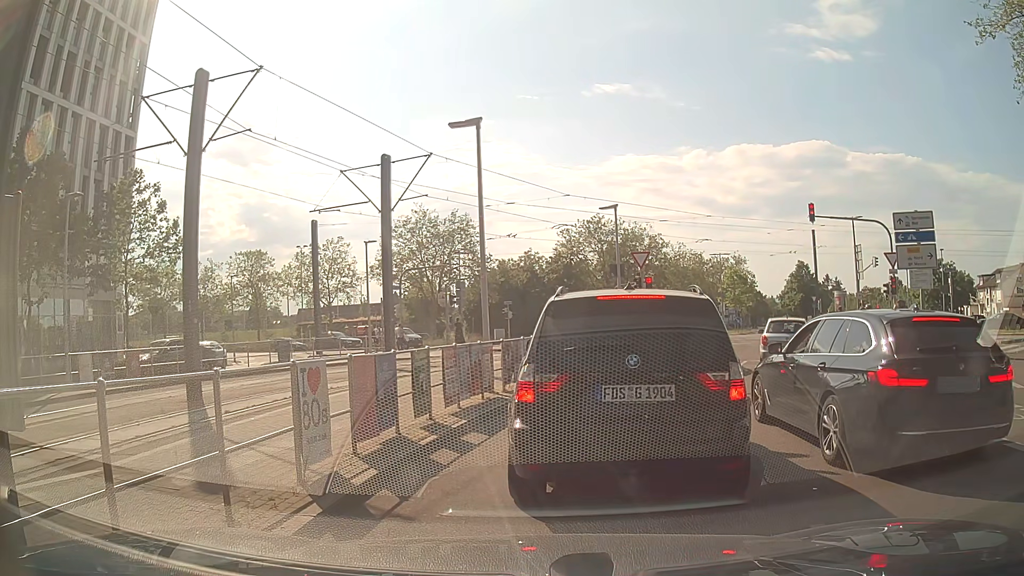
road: secondary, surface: asphalt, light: Day
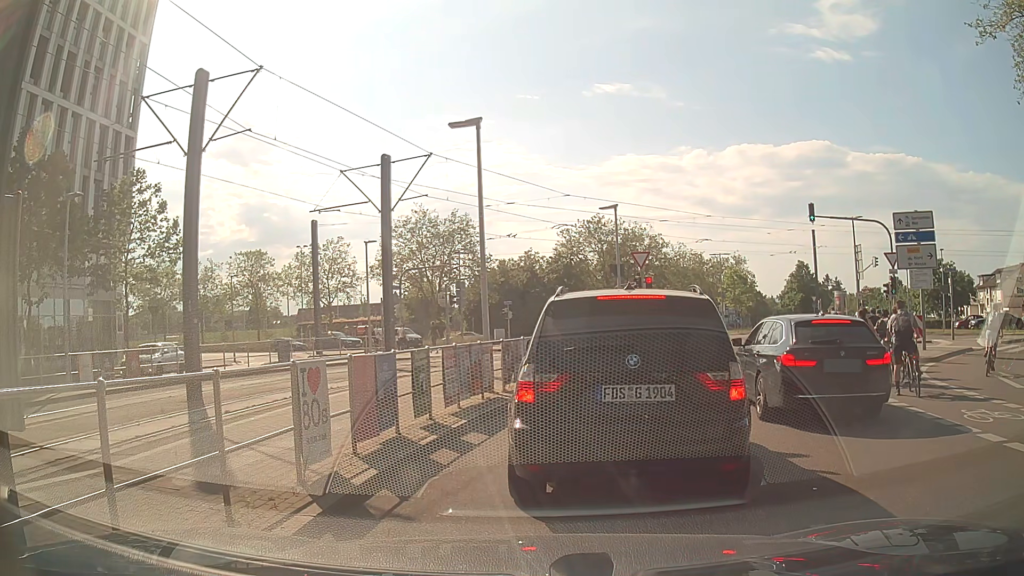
(0.0, 0.0) m; 0°
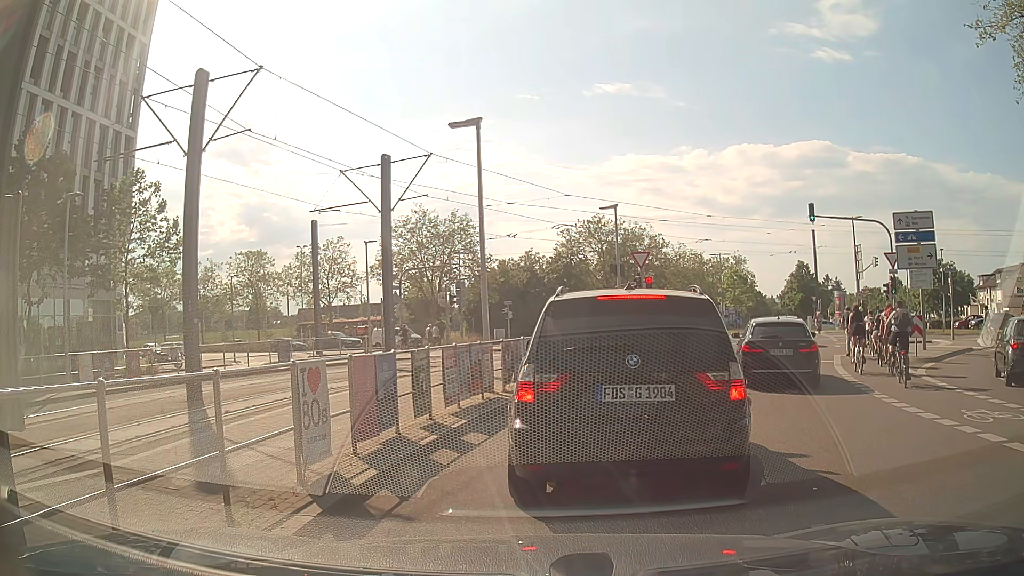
(0.0, 0.0) m; 0°
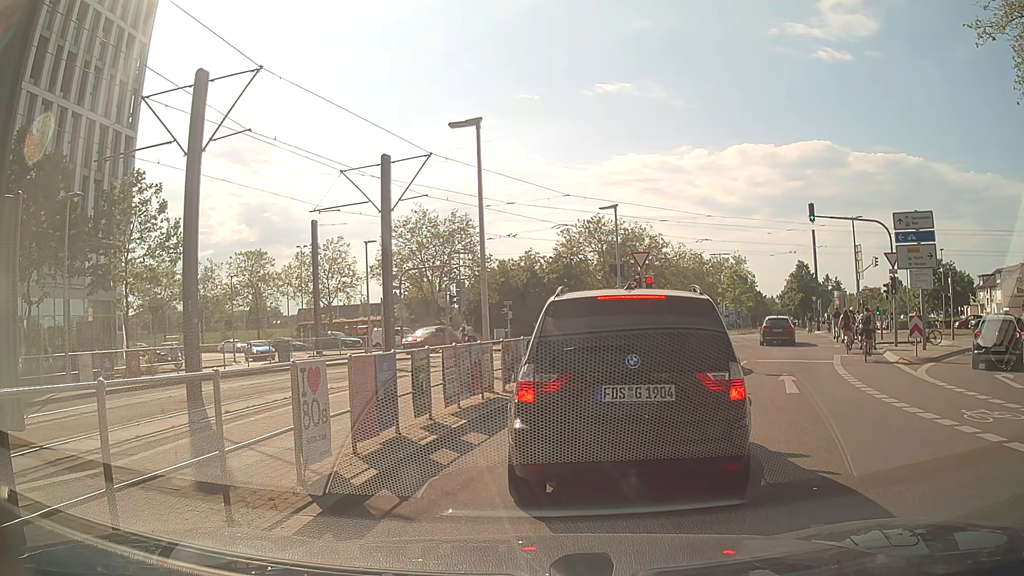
(0.0, 0.0) m; 0°
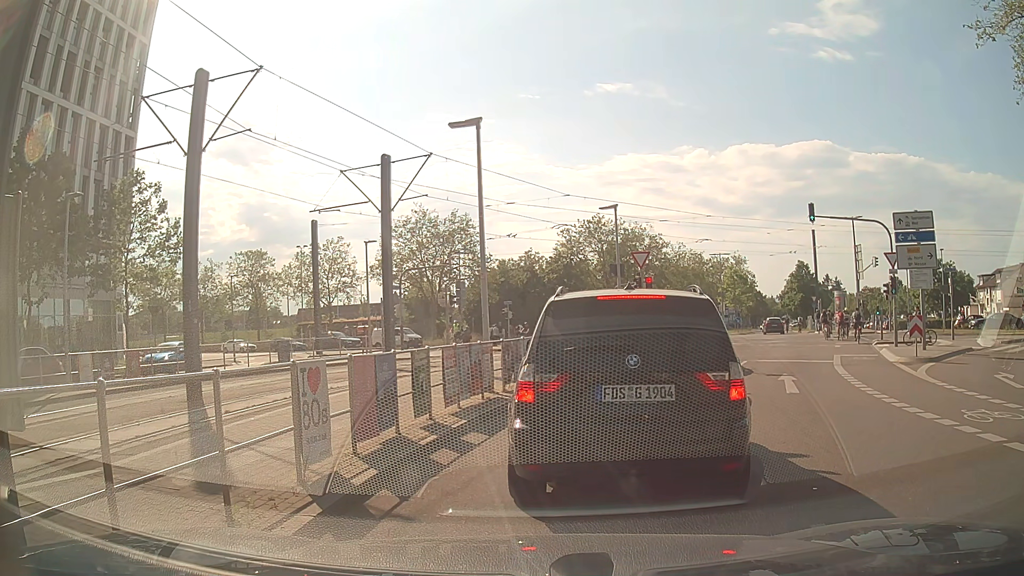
(0.0, 0.0) m; 0°
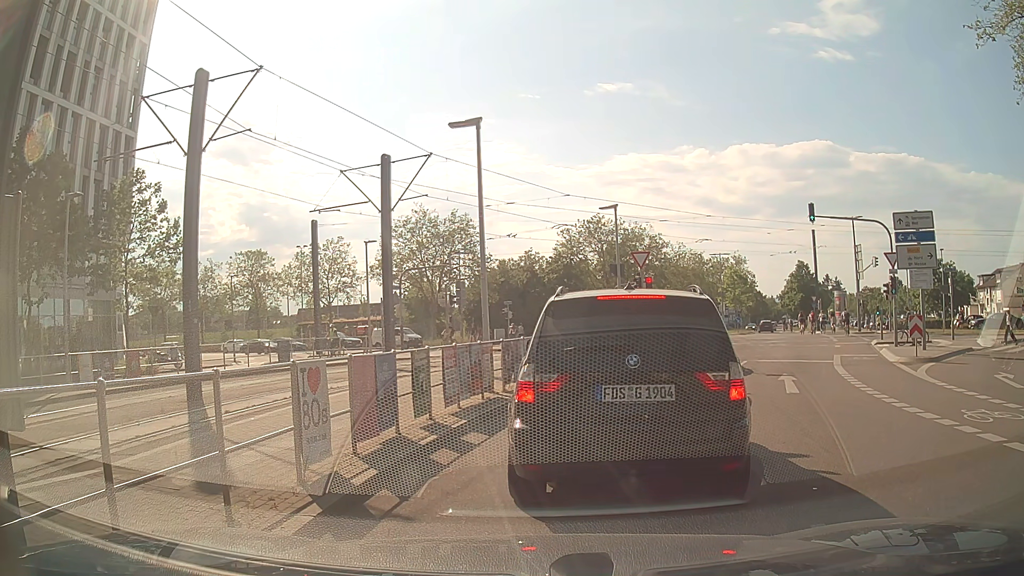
(0.0, 0.0) m; 0°
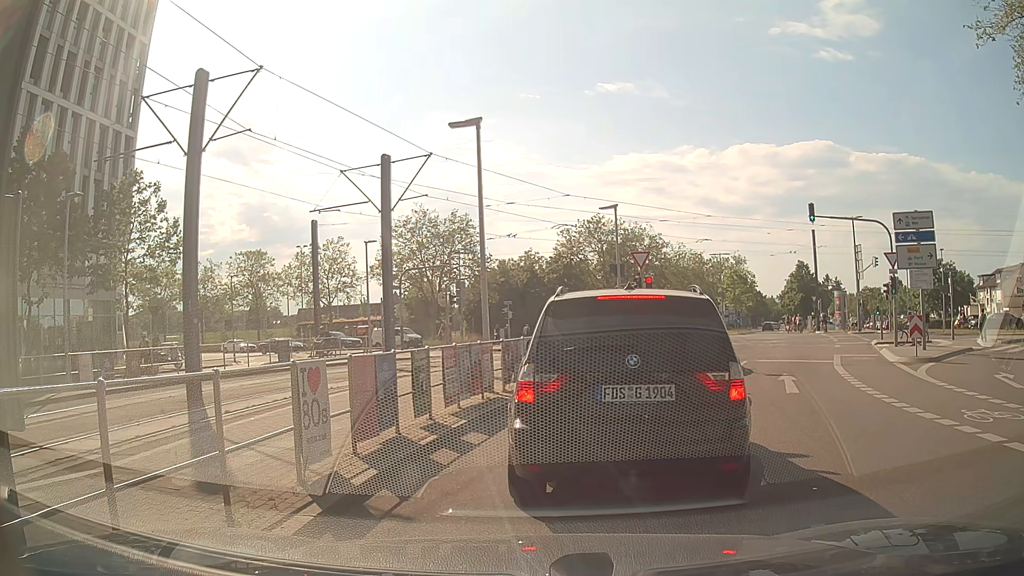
(0.0, 0.0) m; 0°
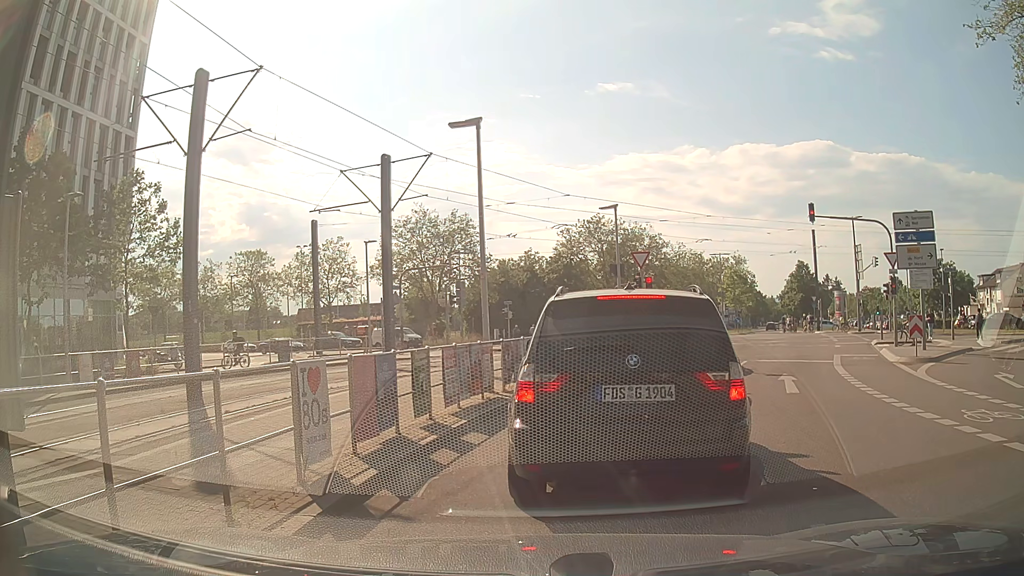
(0.0, 0.0) m; 0°
